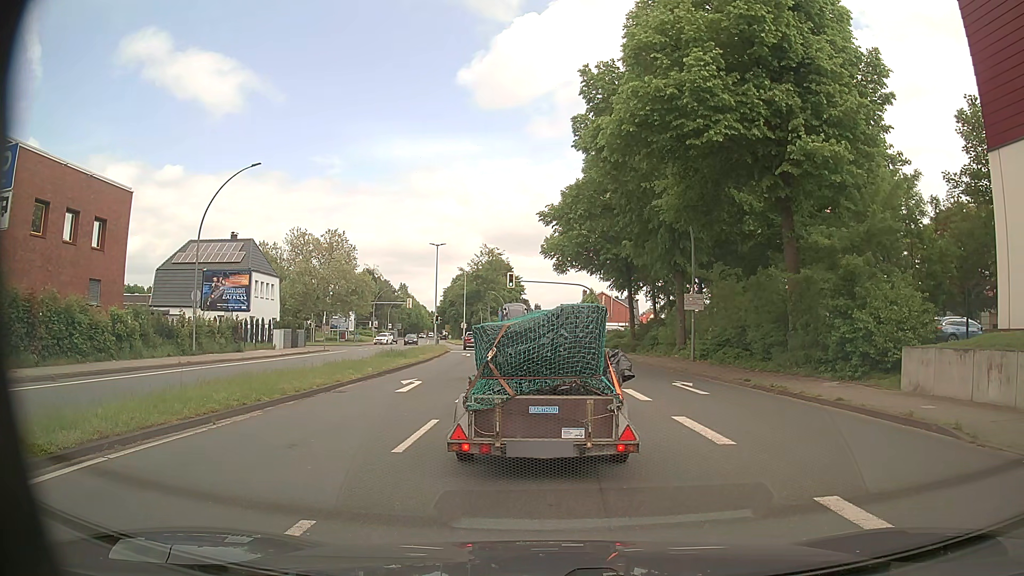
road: primary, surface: asphalt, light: Day
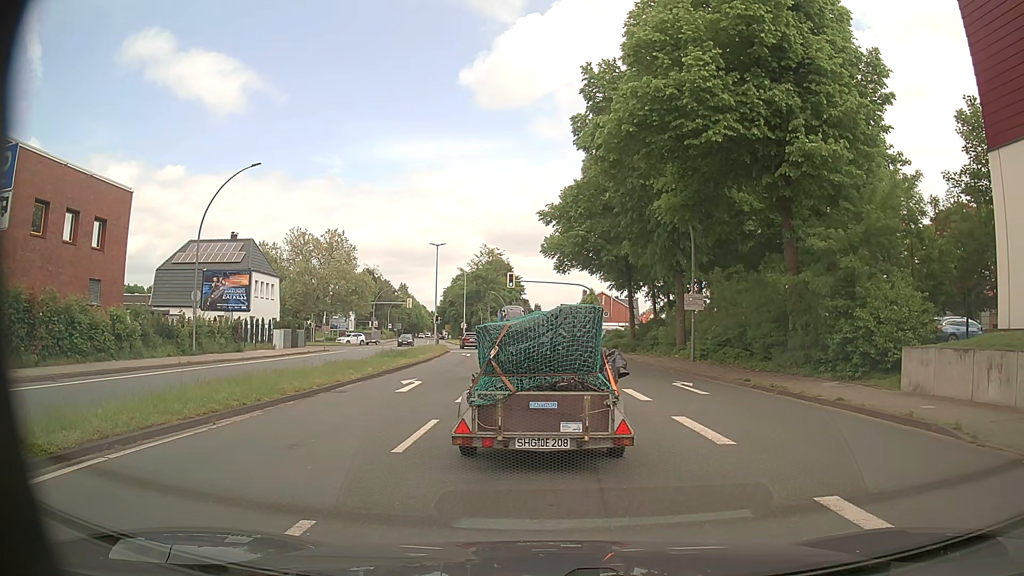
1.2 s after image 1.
(0.0, 0.0) m; 0°
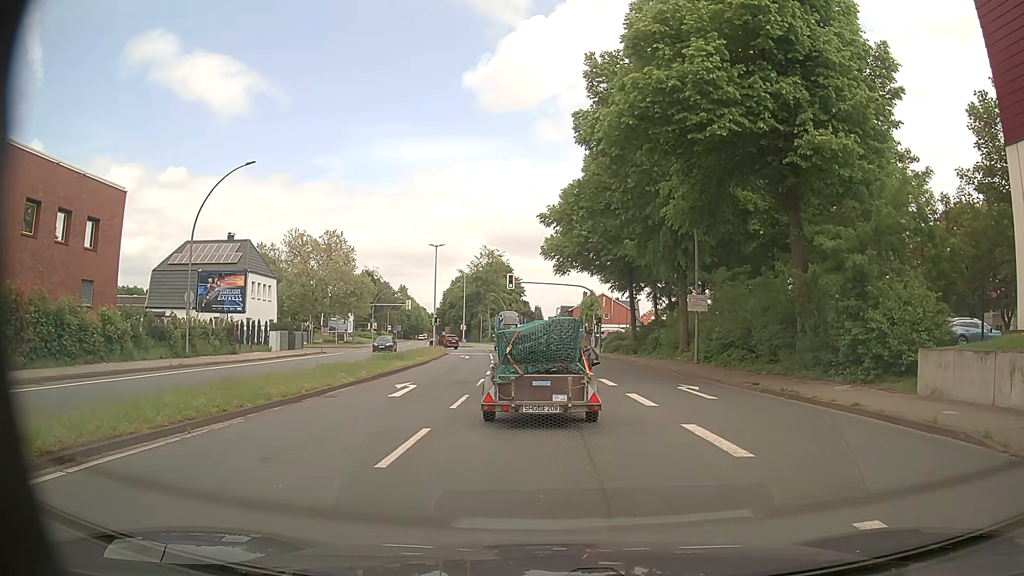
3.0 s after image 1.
(0.0, +0.9) m; +1°
(-1, +10) (-2, +20) (-3, +30) (-5, +40) (-7, +50) (-8, +59) (-10, +69) (-12, +79) (-15, +89) (-17, +98) m
